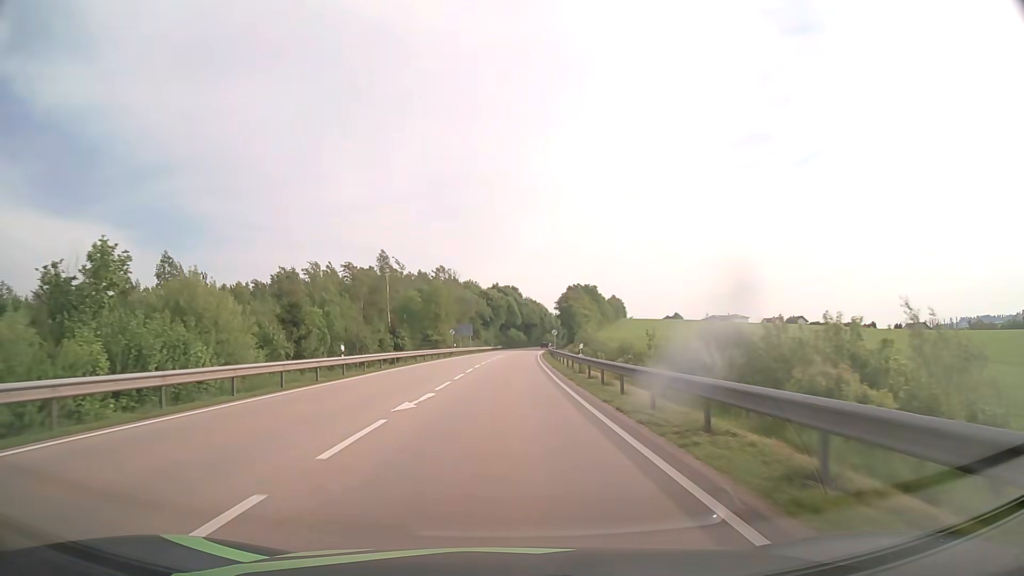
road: primary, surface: asphalt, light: Day
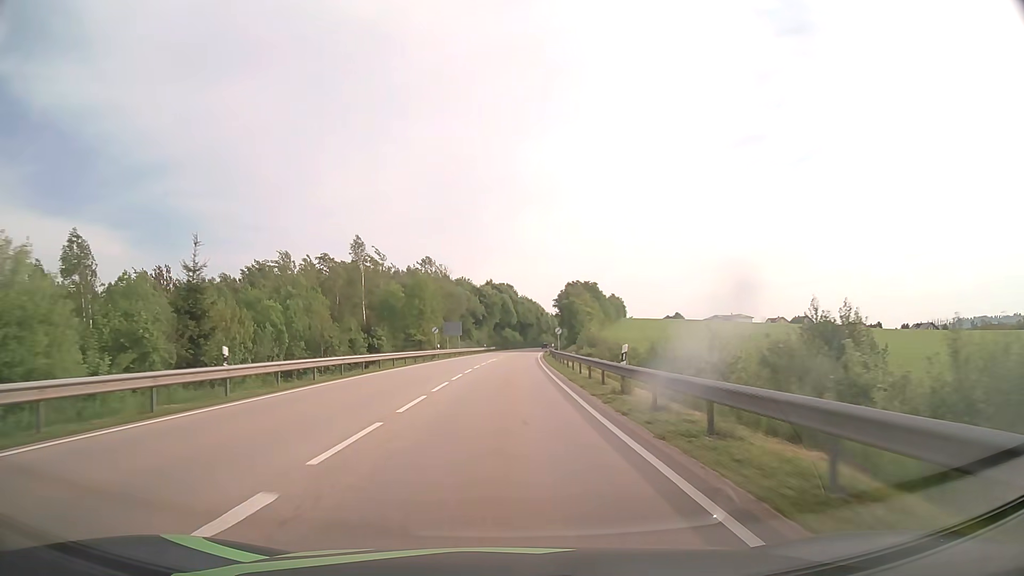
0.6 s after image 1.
(0.0, +12.4) m; 0°
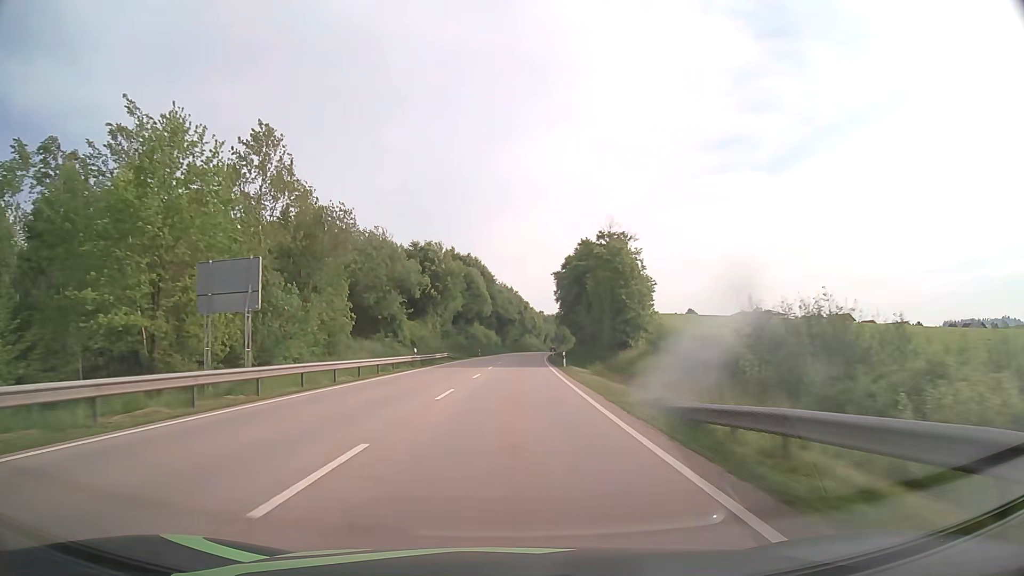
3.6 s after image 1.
(+1.2, +62.9) m; +2°
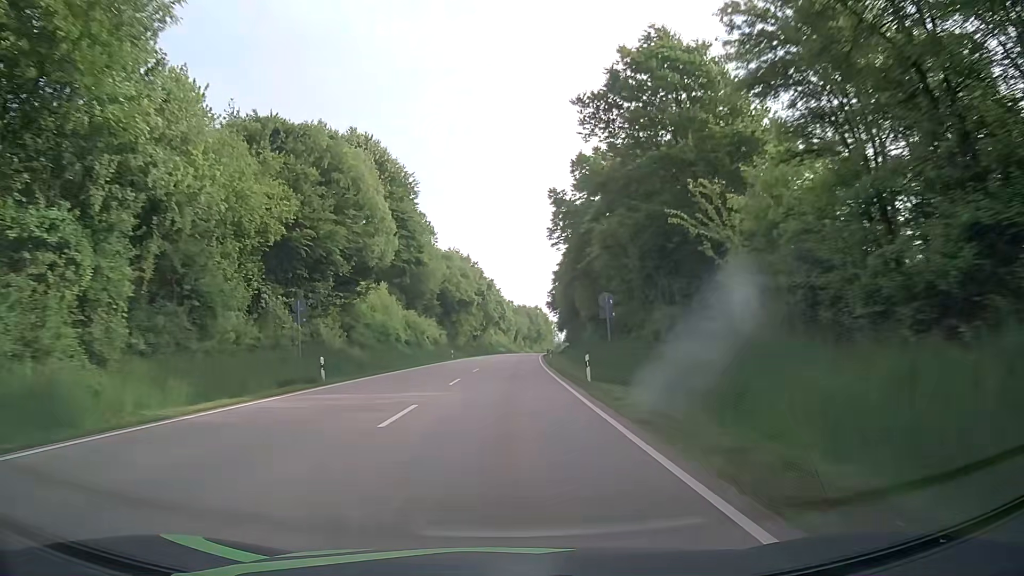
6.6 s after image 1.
(+2.0, +66.4) m; +3°
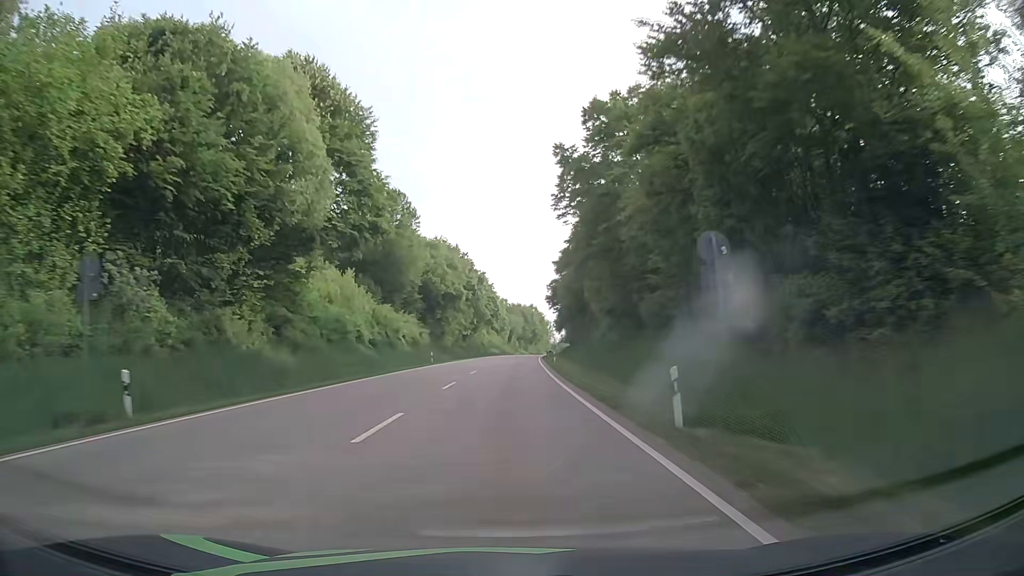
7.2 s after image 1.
(+0.1, +13.7) m; 0°
